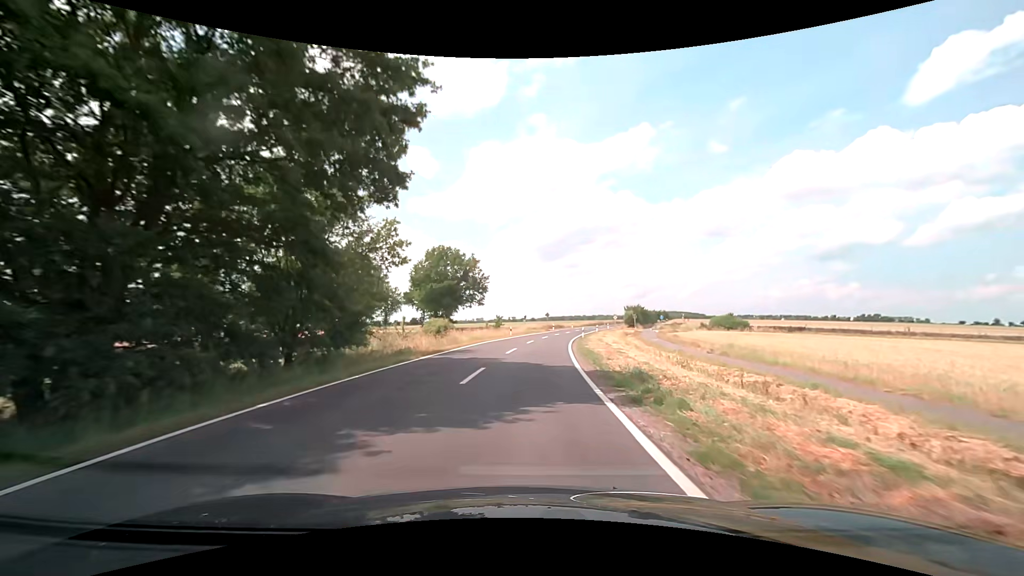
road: secondary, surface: asphalt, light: Day
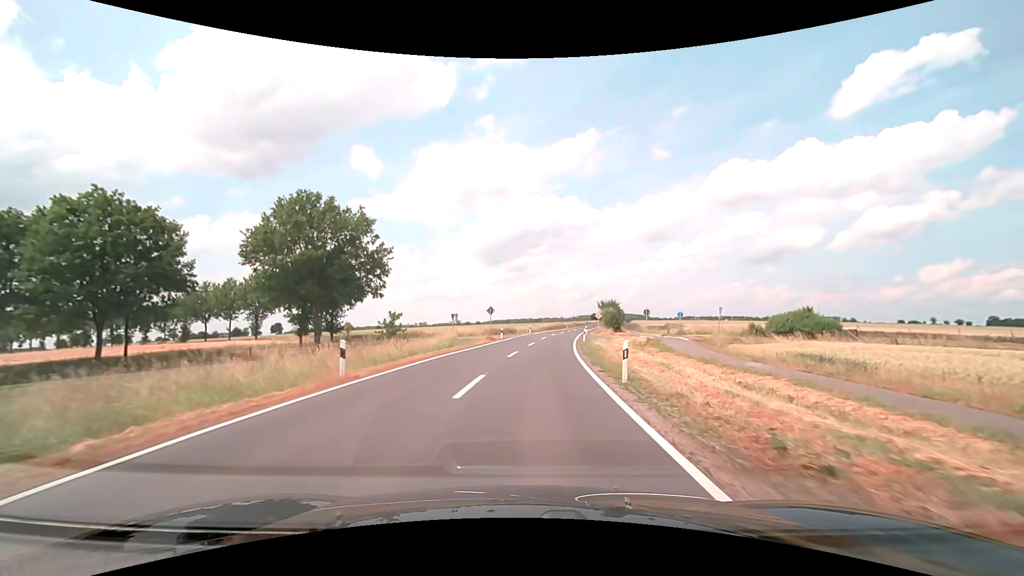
(+1.7, +37.9) m; +6°
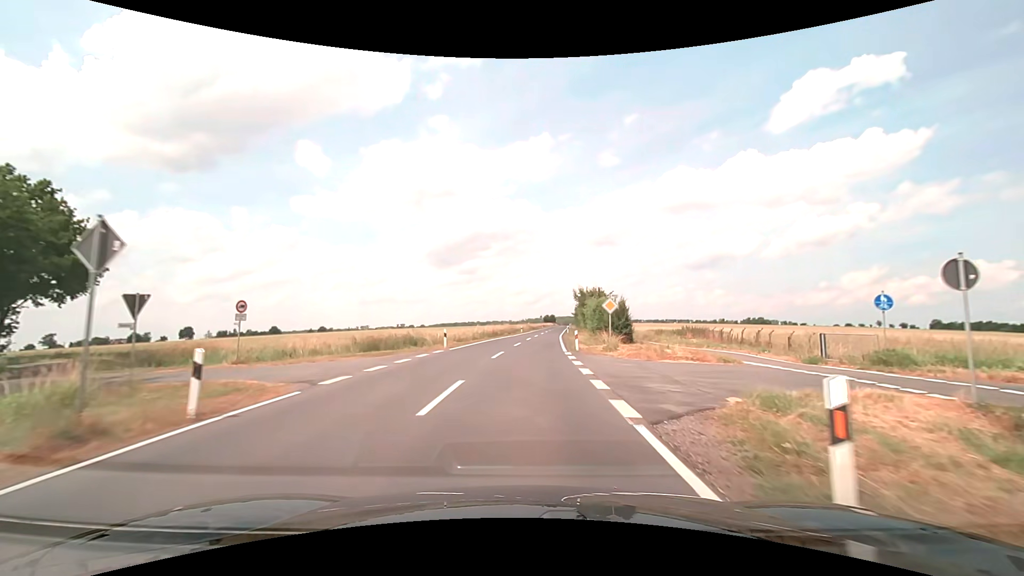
(+2.3, +37.9) m; +6°
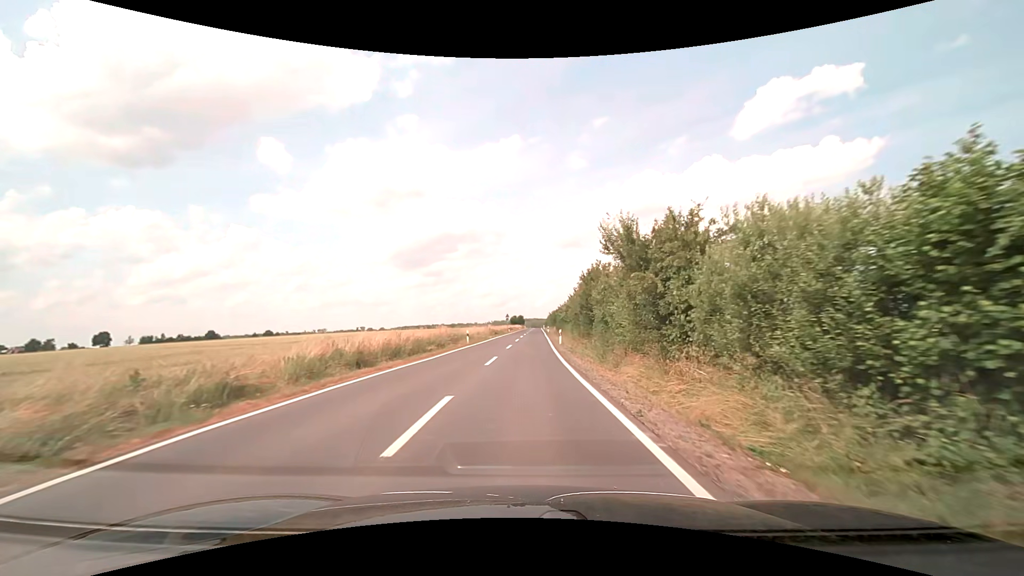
(+1.3, +37.9) m; +4°
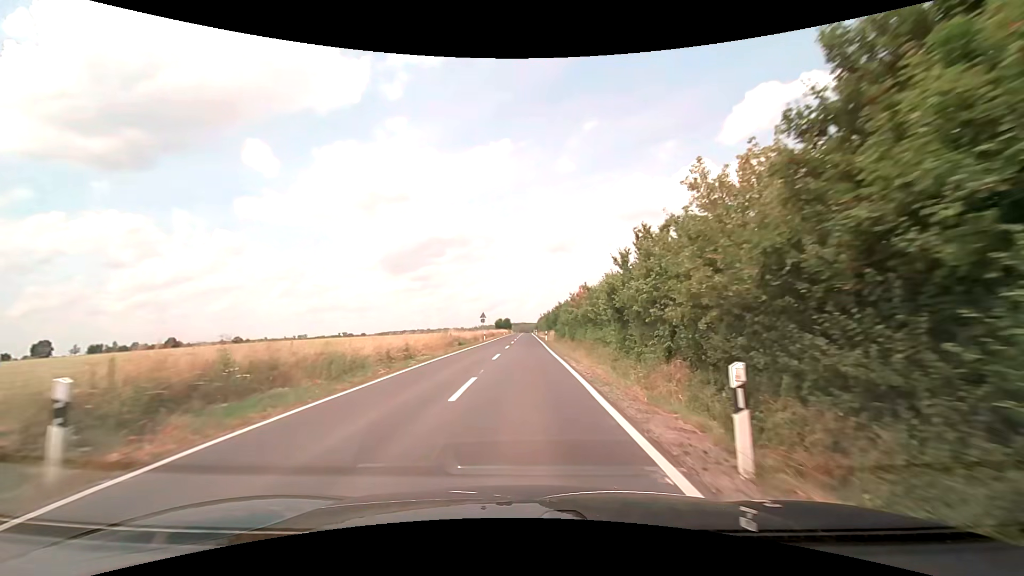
(+0.4, +32.6) m; +1°
(0, +10) (0, +20) (0, +30) (0, +40) (0, +50) (+1, +60) (+1, +70) (+1, +80) (+1, +90) (+1, +100) m
